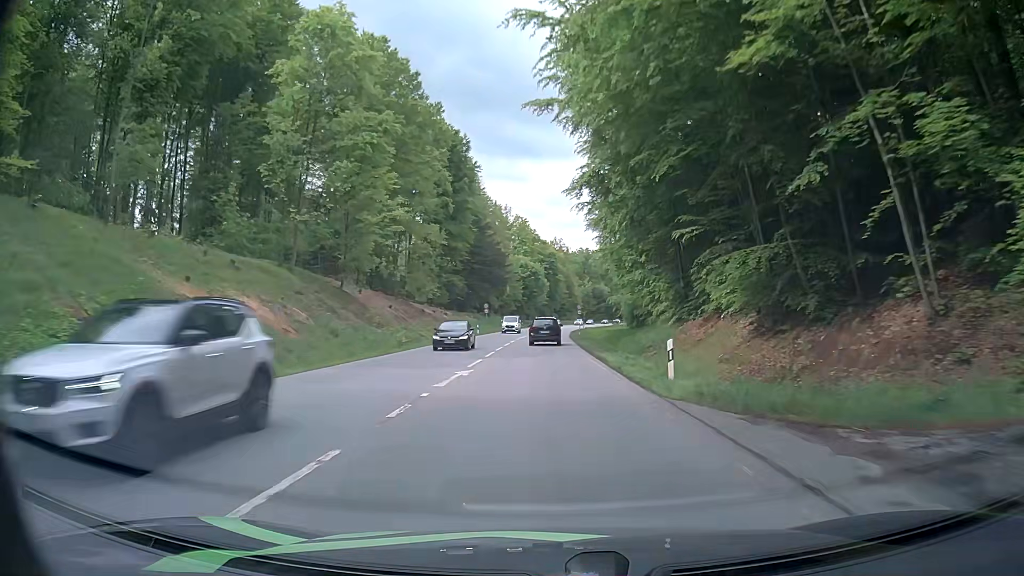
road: secondary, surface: asphalt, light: Day
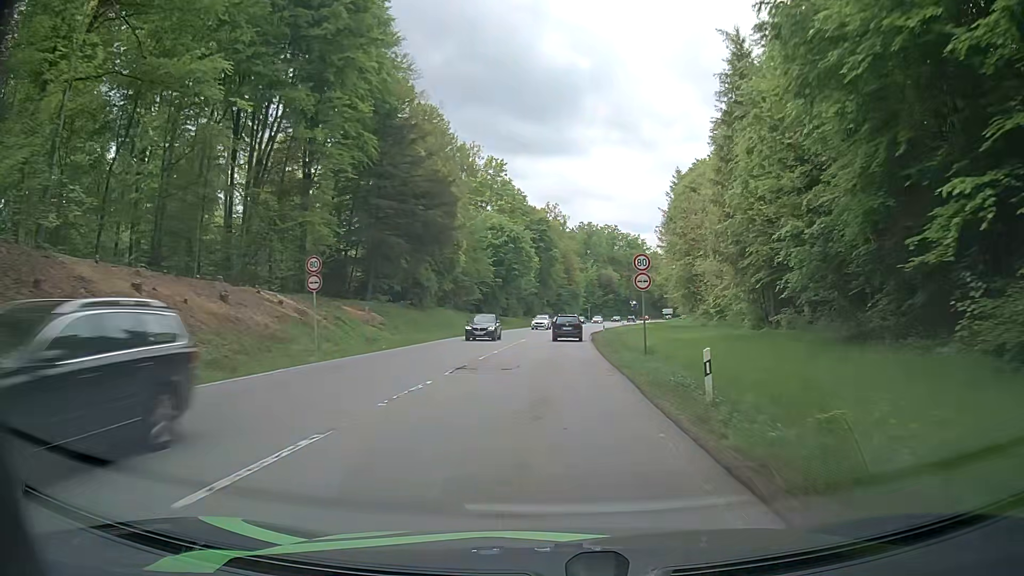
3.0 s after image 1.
(+1.5, +59.2) m; +2°
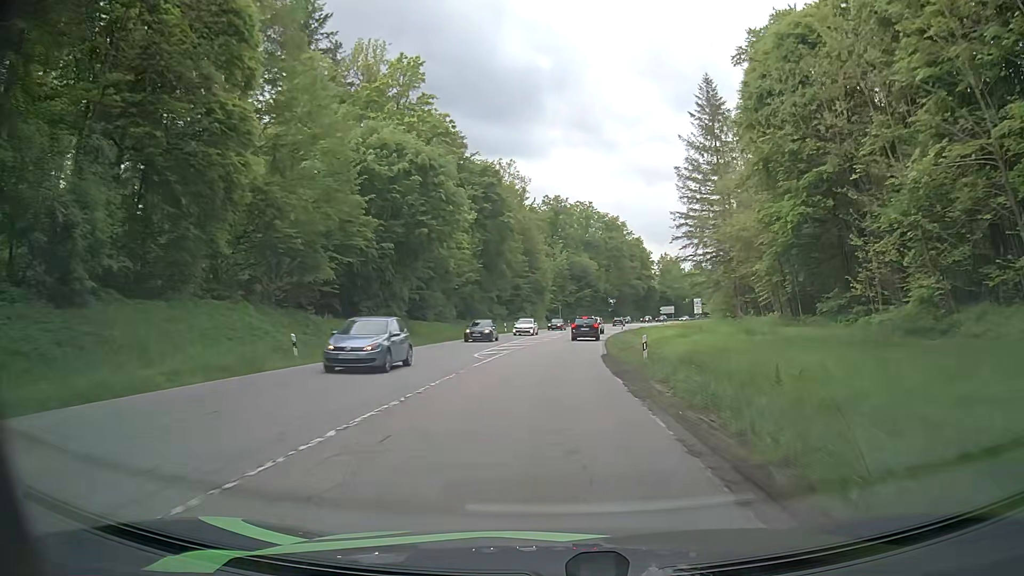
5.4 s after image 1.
(+0.7, +45.2) m; +3°
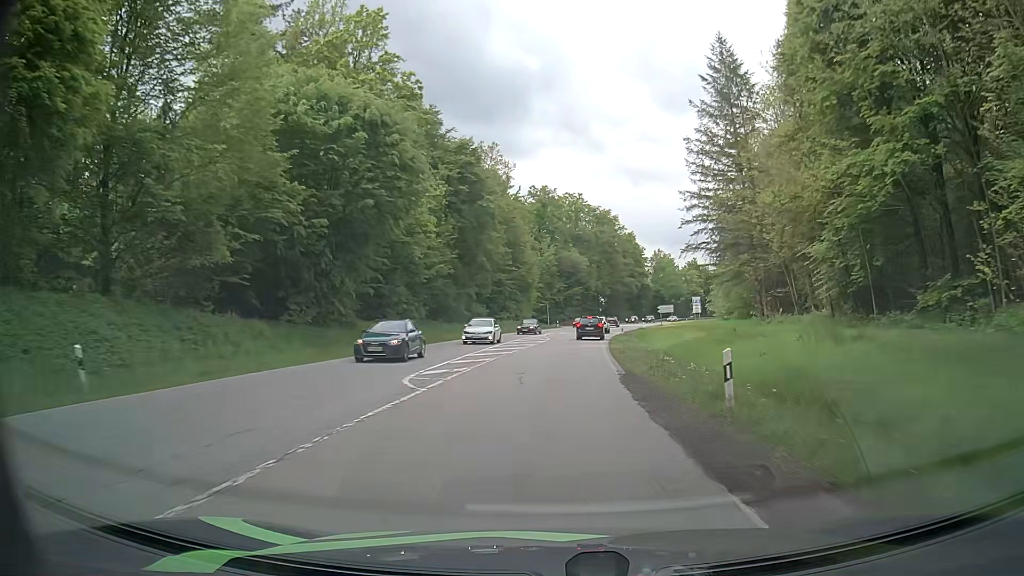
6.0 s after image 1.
(0.0, +10.9) m; +1°
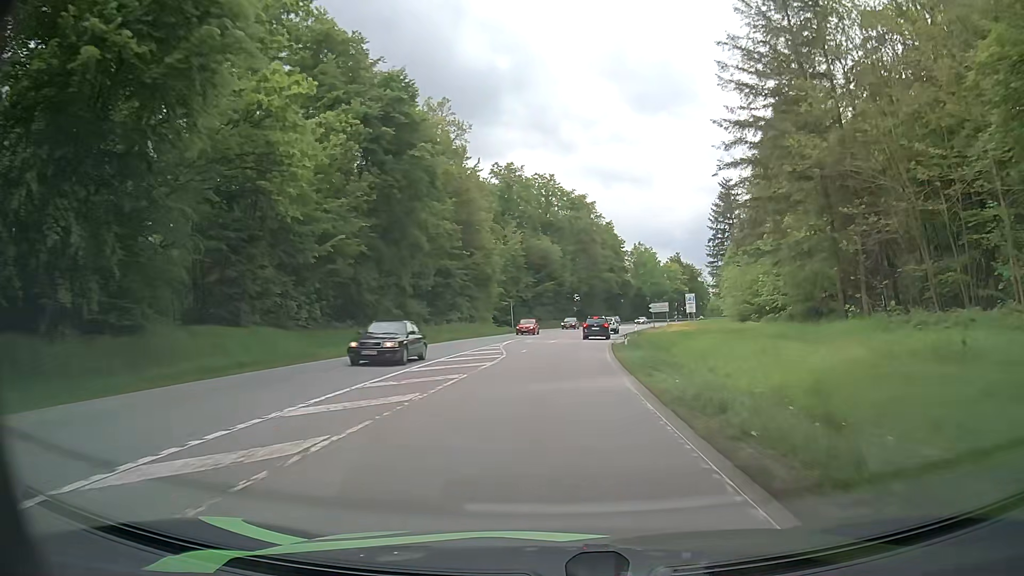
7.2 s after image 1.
(+0.5, +21.2) m; +3°
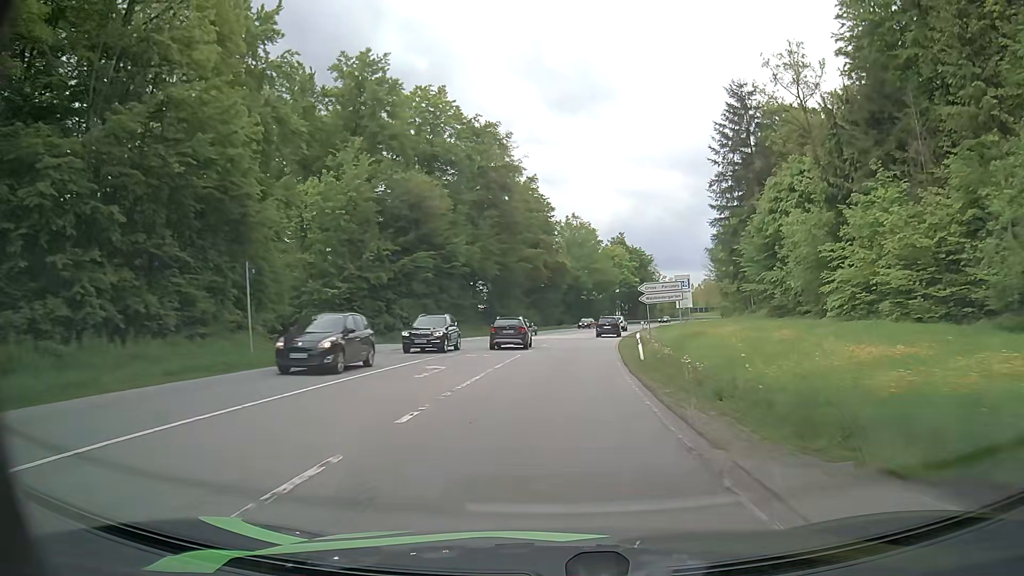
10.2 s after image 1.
(+3.1, +50.0) m; +7°
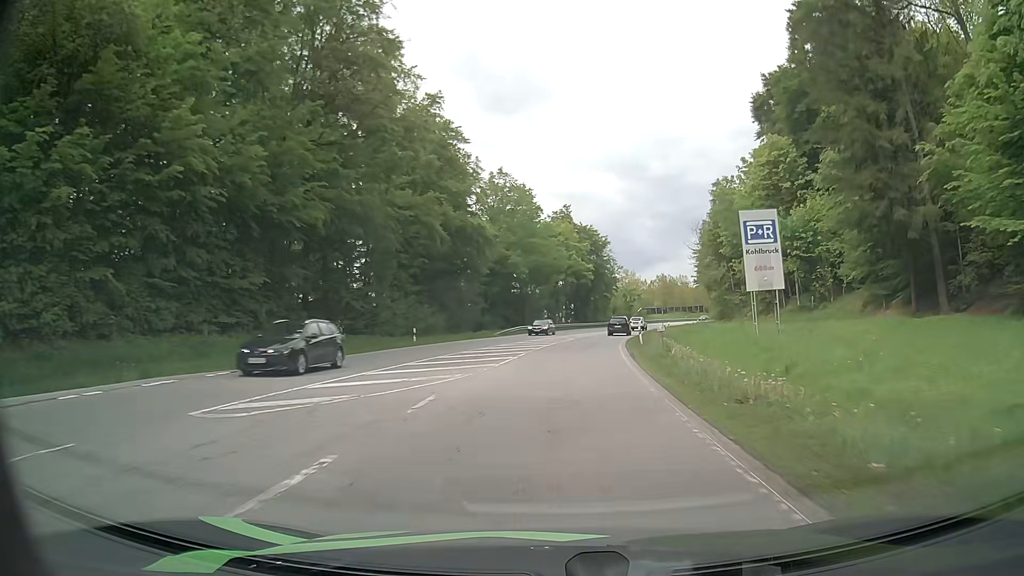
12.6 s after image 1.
(+1.9, +38.6) m; +6°
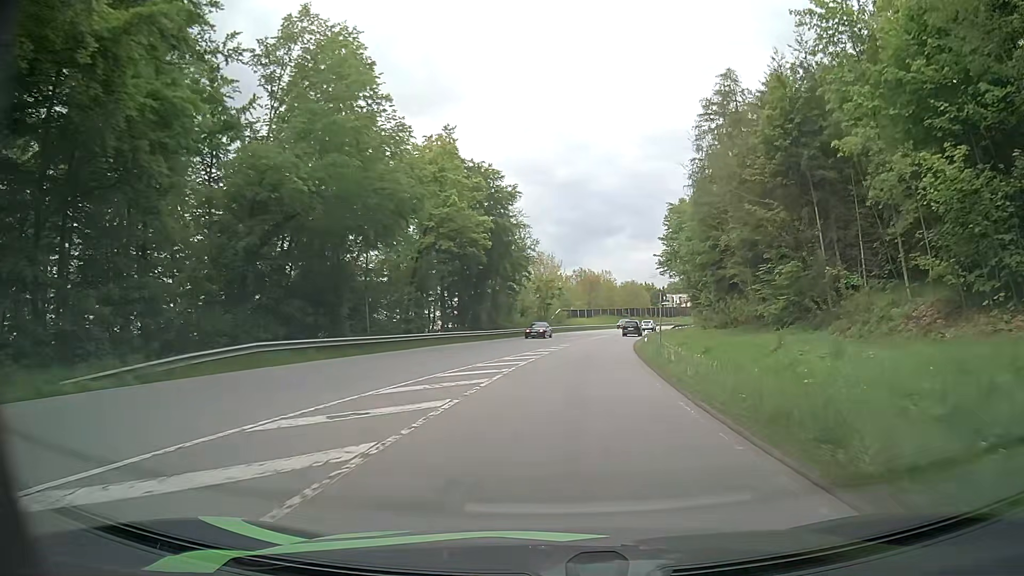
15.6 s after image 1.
(+3.2, +46.9) m; +8°
(0, +10) (+1, +20) (+2, +30) (+3, +40) (+4, +50) (+6, +60) (+8, +69) (+10, +79) (+12, +89) (+15, +99) m
